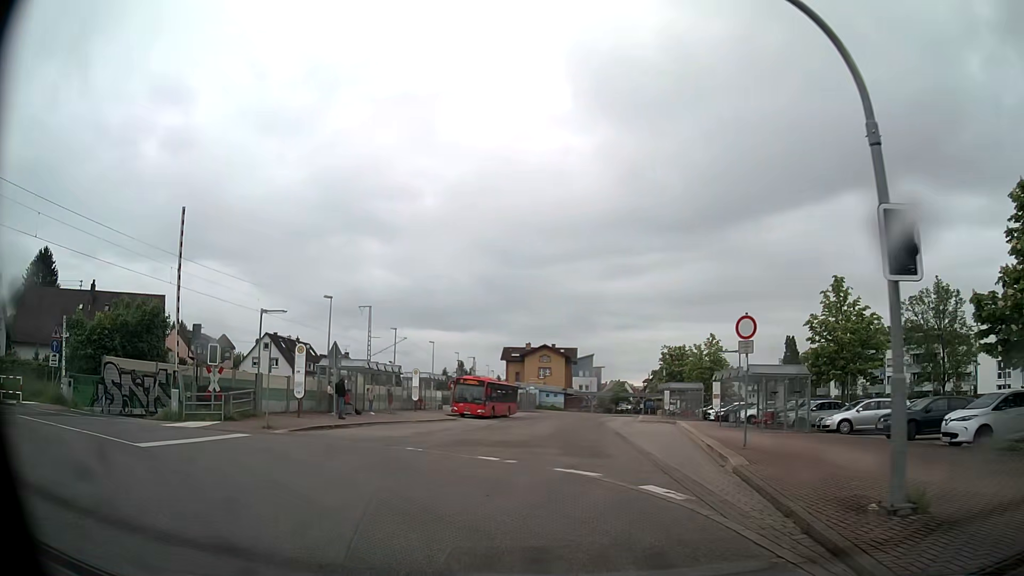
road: unclassified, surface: asphalt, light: Day
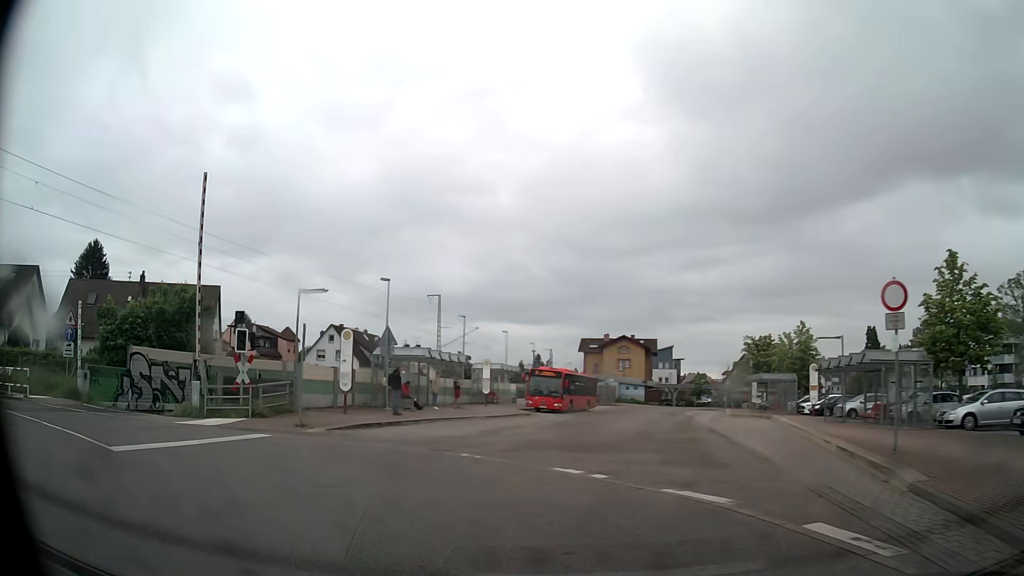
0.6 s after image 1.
(-0.2, +3.9) m; -6°
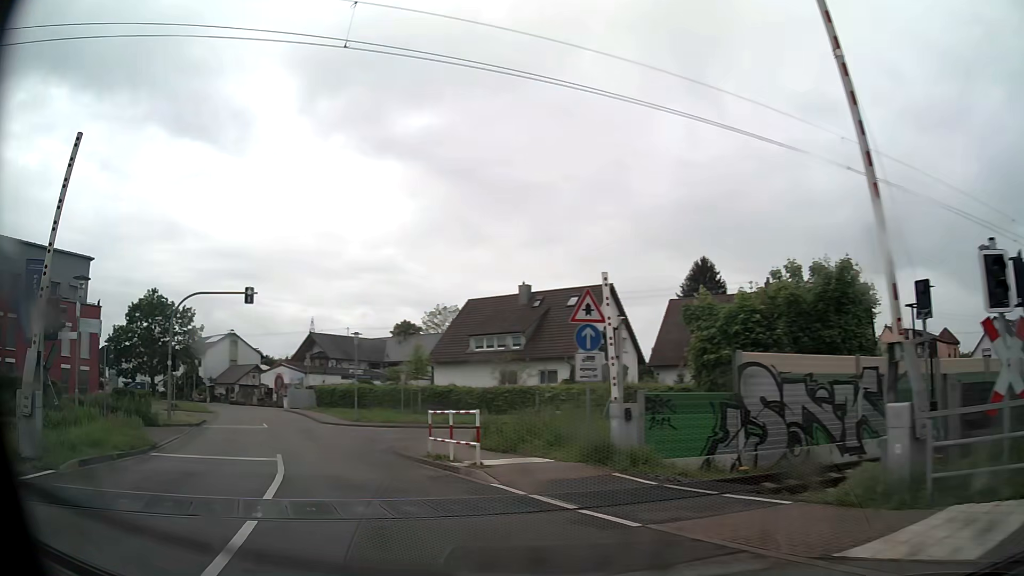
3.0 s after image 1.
(-6.4, +12.7) m; -56°
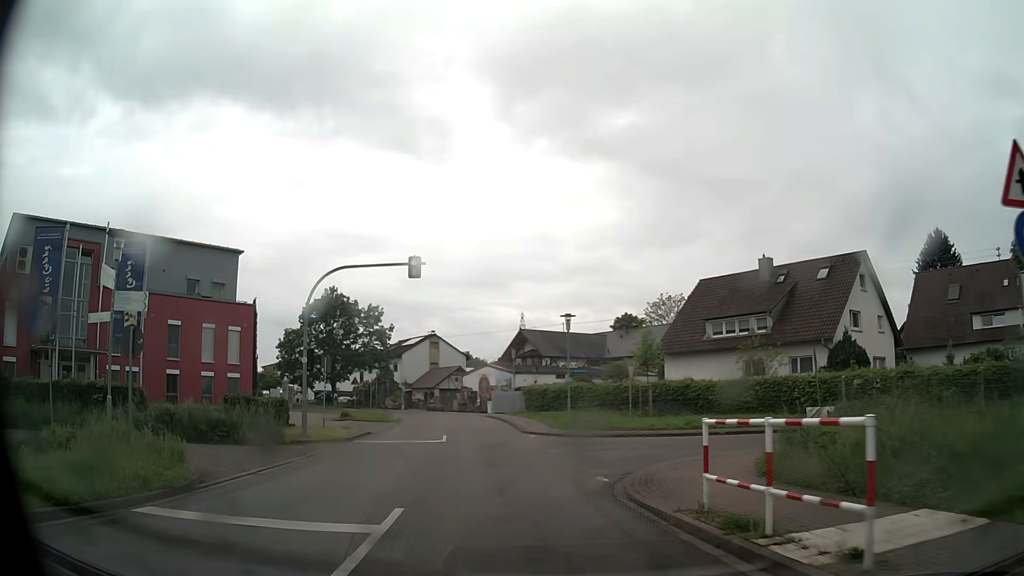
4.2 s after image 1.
(-1.5, +8.2) m; -18°
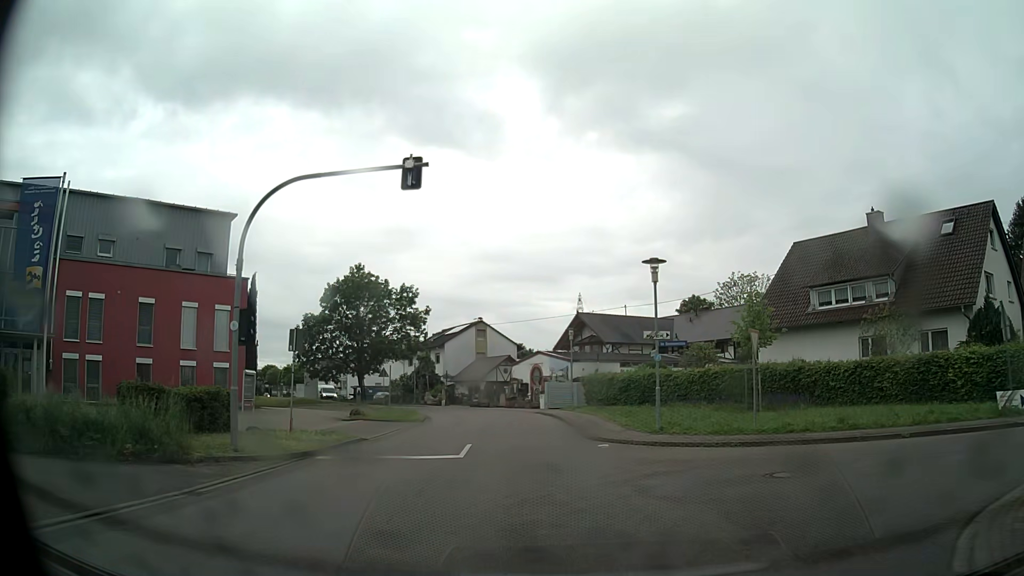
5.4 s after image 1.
(-0.6, +9.4) m; -5°
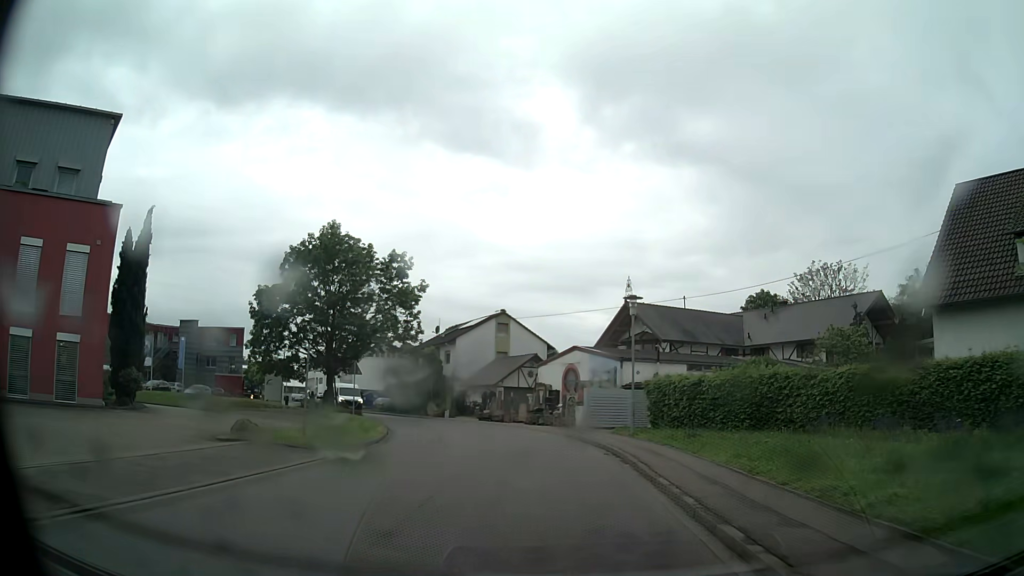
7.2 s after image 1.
(-0.3, +15.7) m; -3°
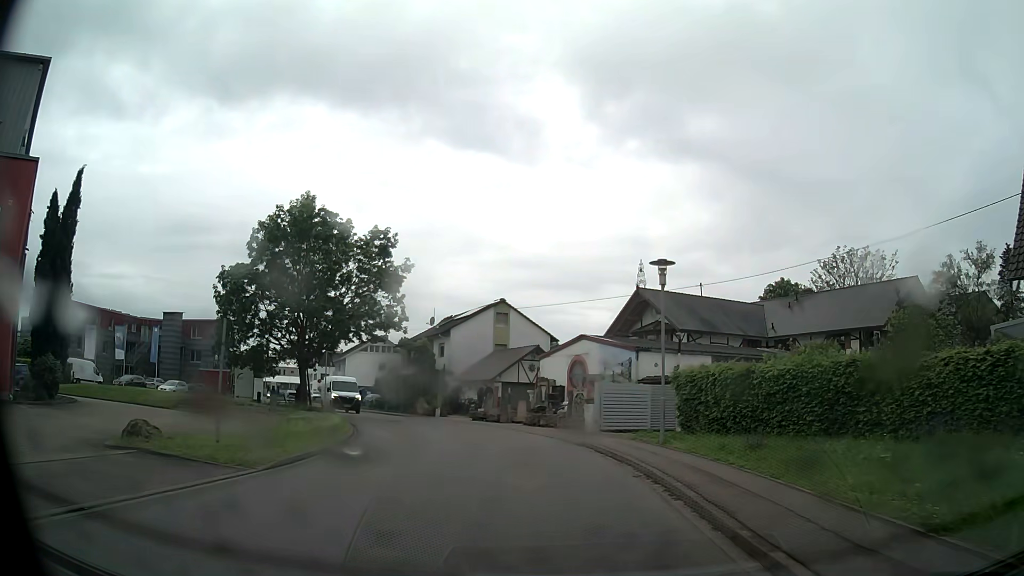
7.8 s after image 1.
(0.0, +5.4) m; 0°
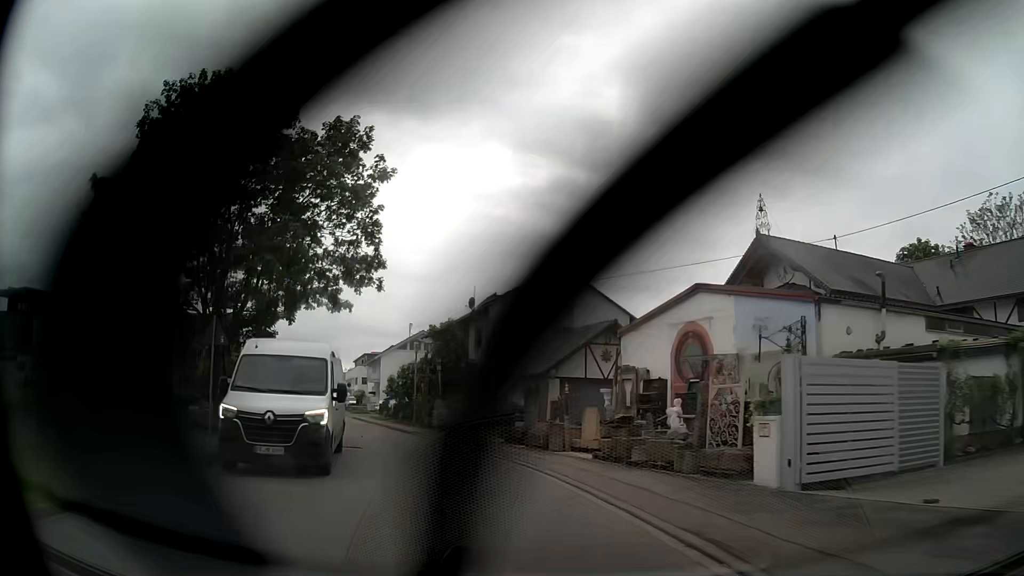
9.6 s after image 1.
(-0.5, +16.1) m; -6°
(-1, +10) (-4, +20) (-7, +29) (-11, +38) (-15, +47) (-19, +57) (-22, +66) (-26, +75) (-30, +84) (-34, +94) m
